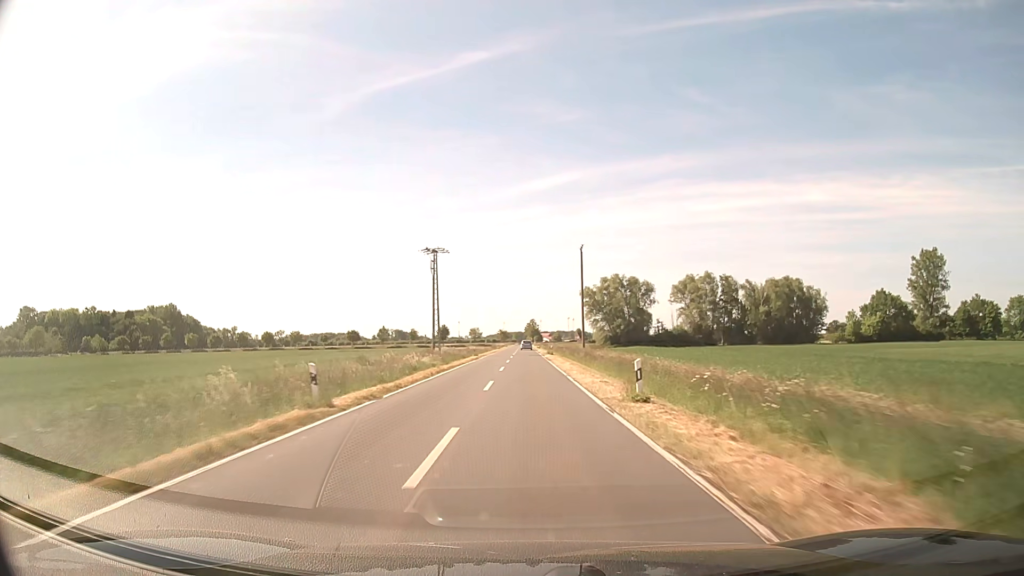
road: secondary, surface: asphalt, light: Day
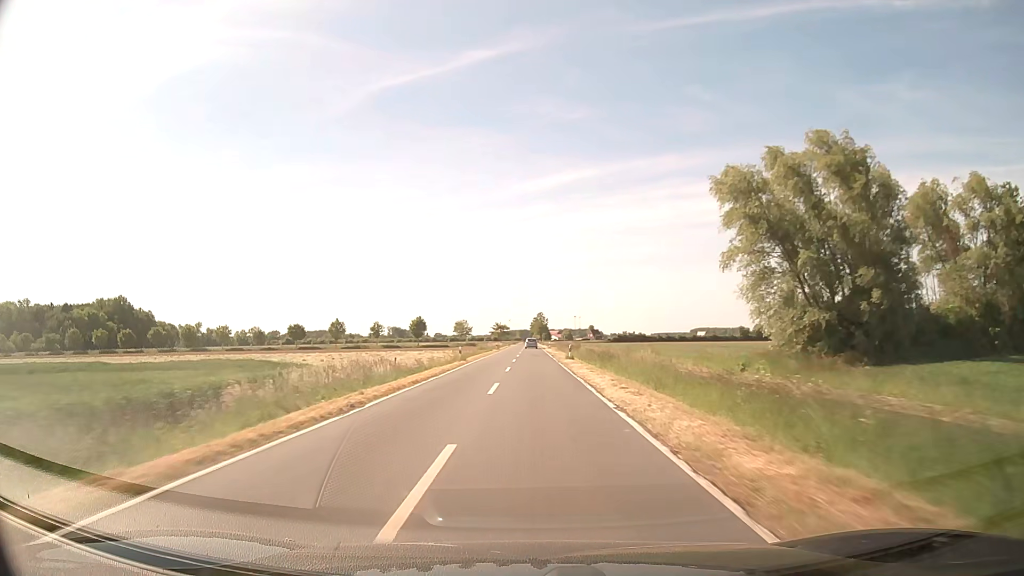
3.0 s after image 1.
(-0.4, +74.5) m; -1°
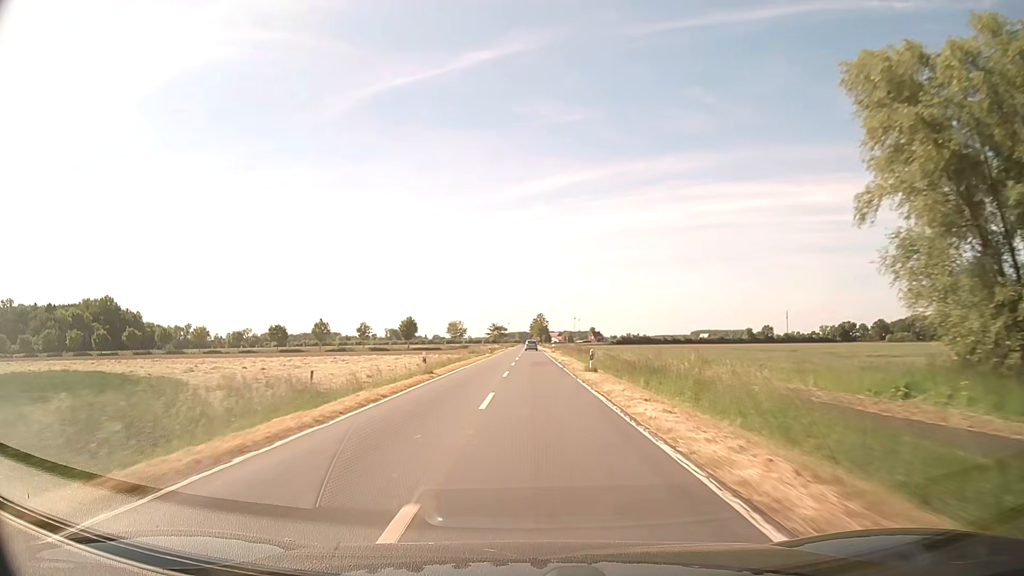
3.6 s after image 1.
(0.0, +15.2) m; 0°
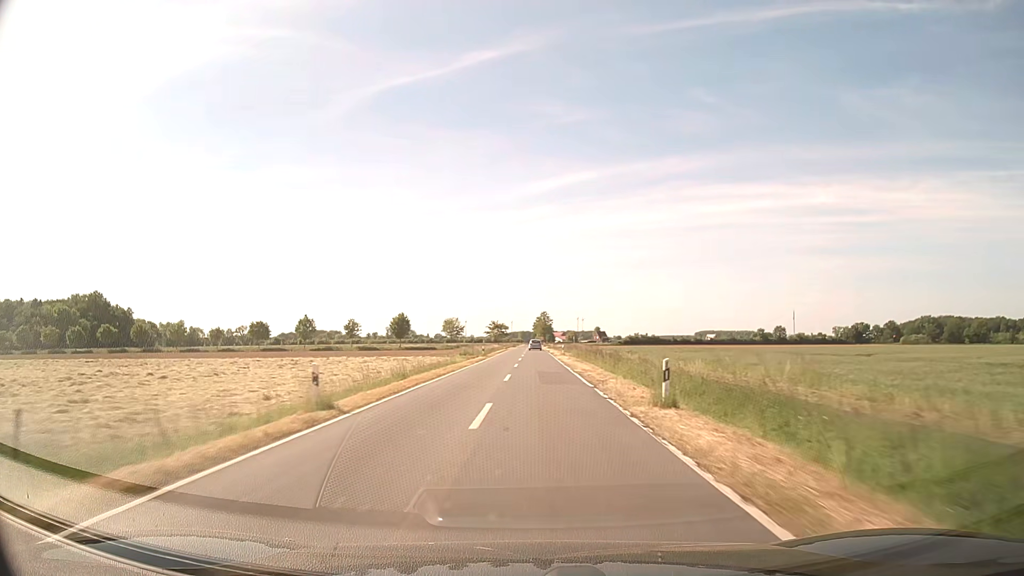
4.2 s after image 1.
(0.0, +15.4) m; 0°
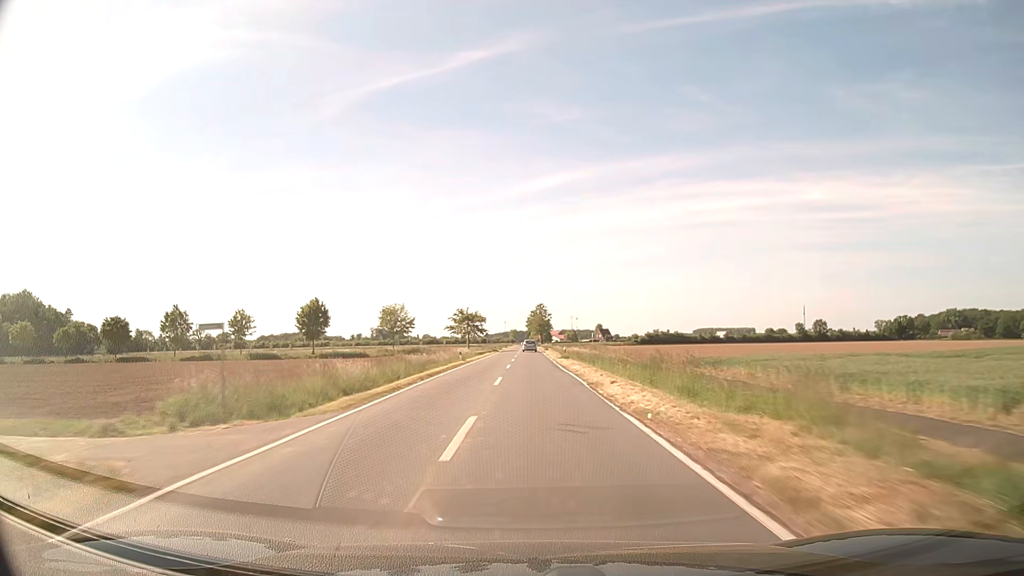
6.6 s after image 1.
(+0.3, +63.1) m; 0°
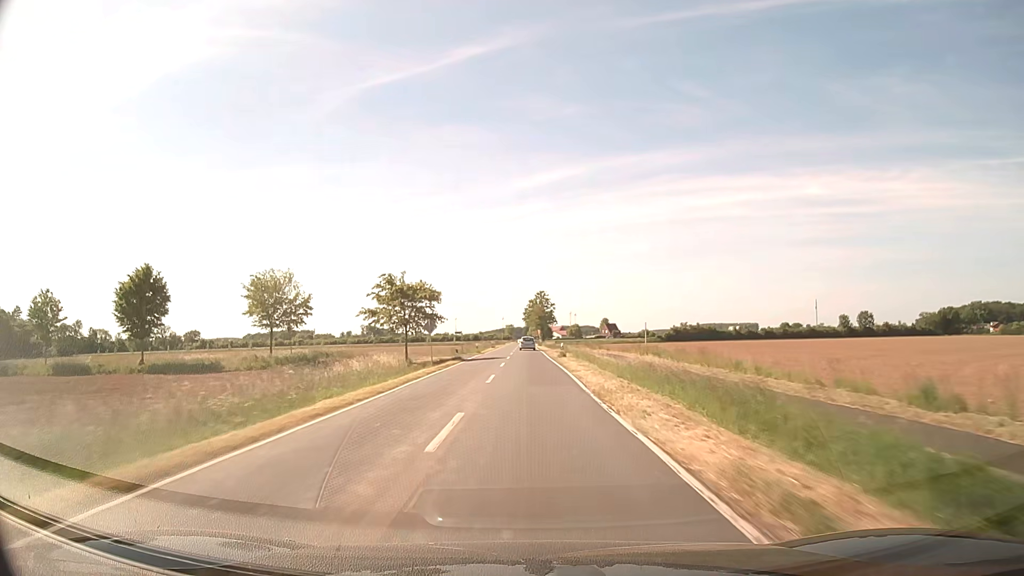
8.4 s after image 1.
(+0.1, +48.0) m; 0°
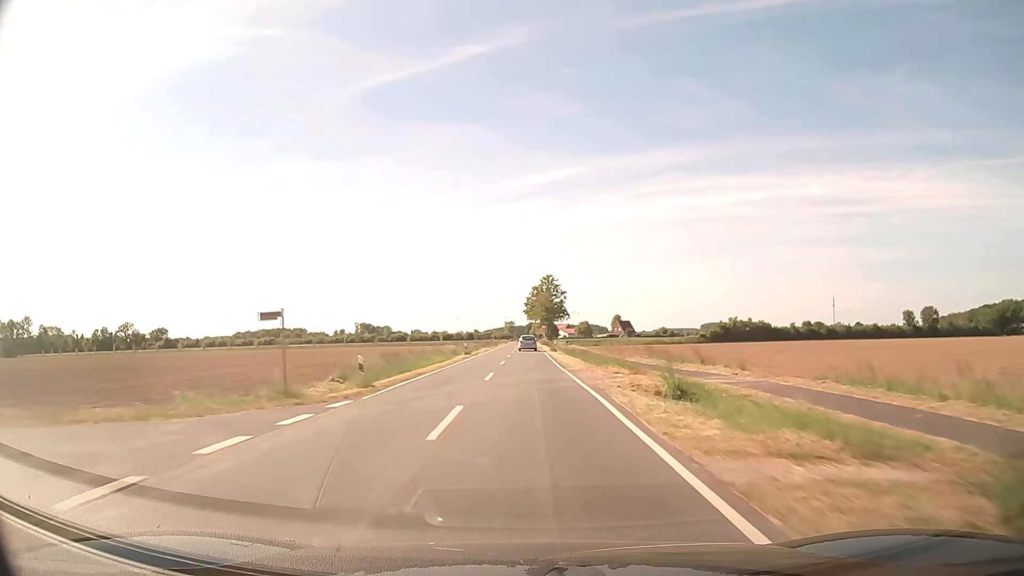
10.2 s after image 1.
(-0.2, +47.5) m; 0°
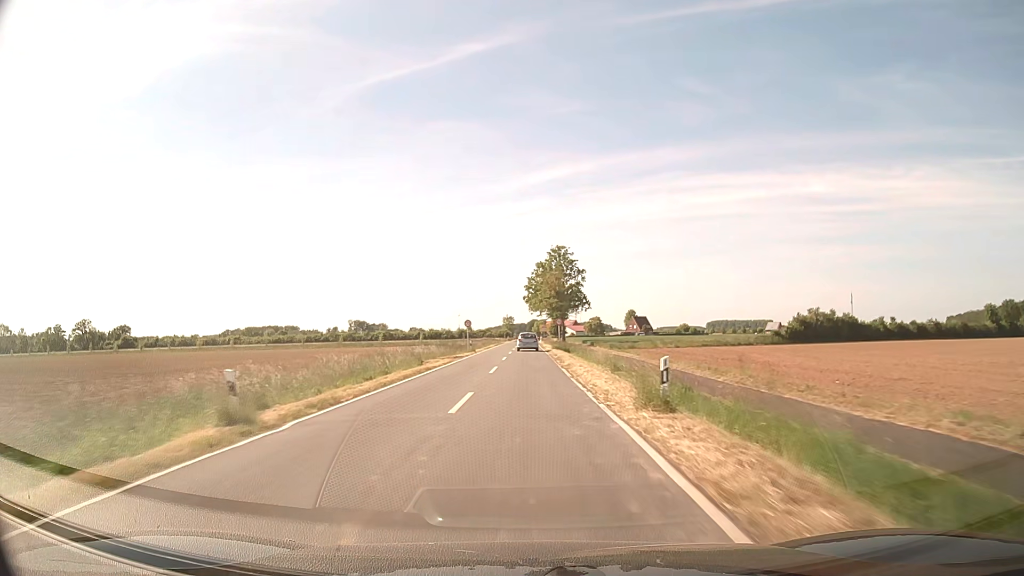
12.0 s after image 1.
(+0.1, +45.1) m; 0°
(0, +10) (0, +20) (0, +30) (0, +40) (0, +50) (0, +60) (0, +70) (0, +80) (0, +90) (0, +100) m
